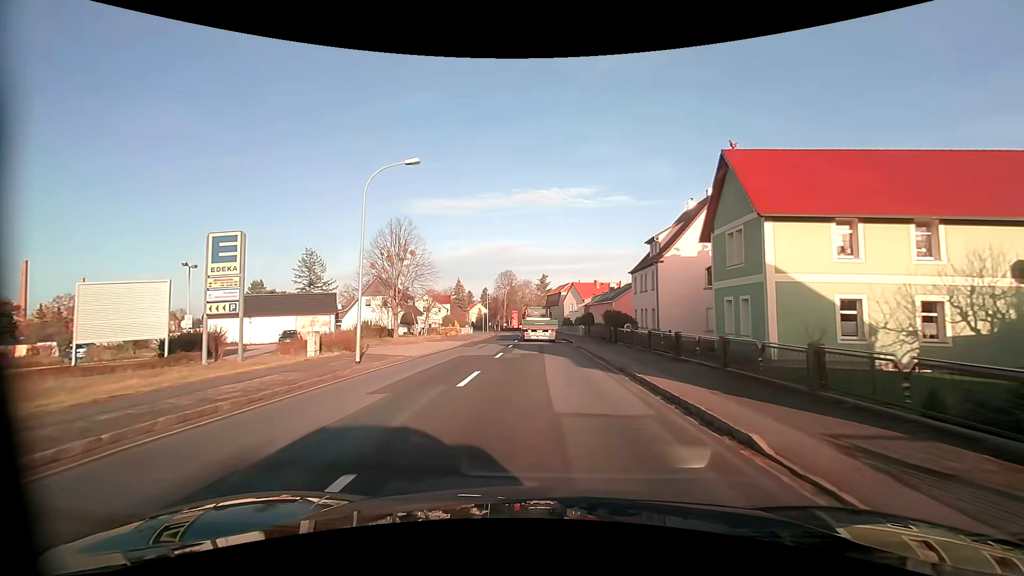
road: primary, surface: asphalt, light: Day
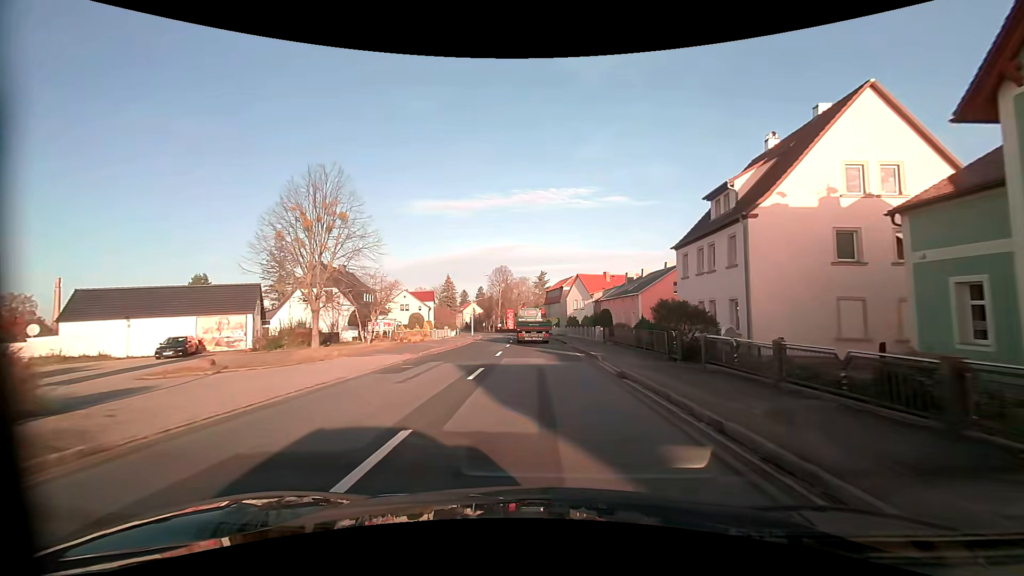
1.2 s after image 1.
(-0.1, +16.1) m; 0°
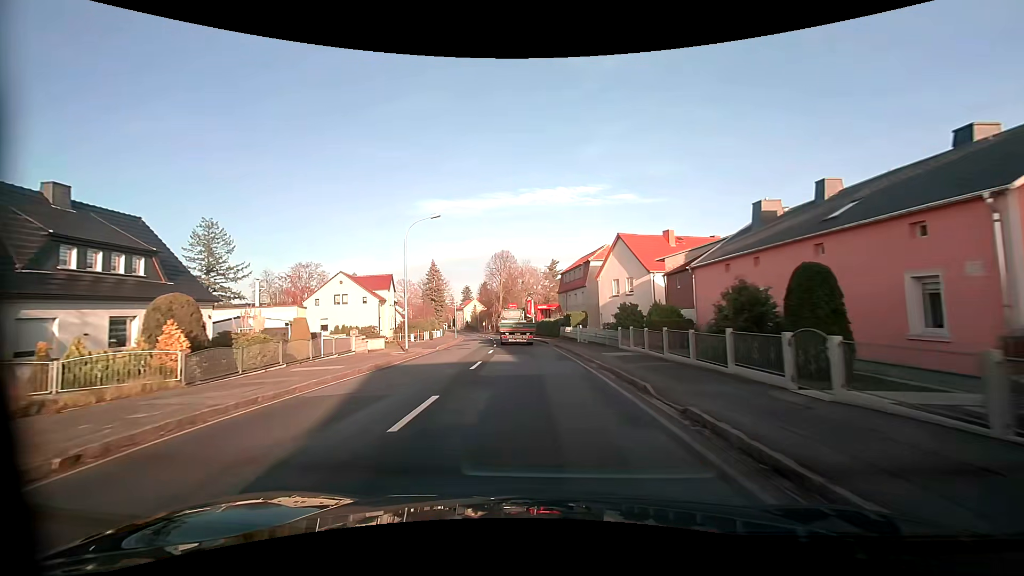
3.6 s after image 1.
(-0.1, +33.1) m; -1°
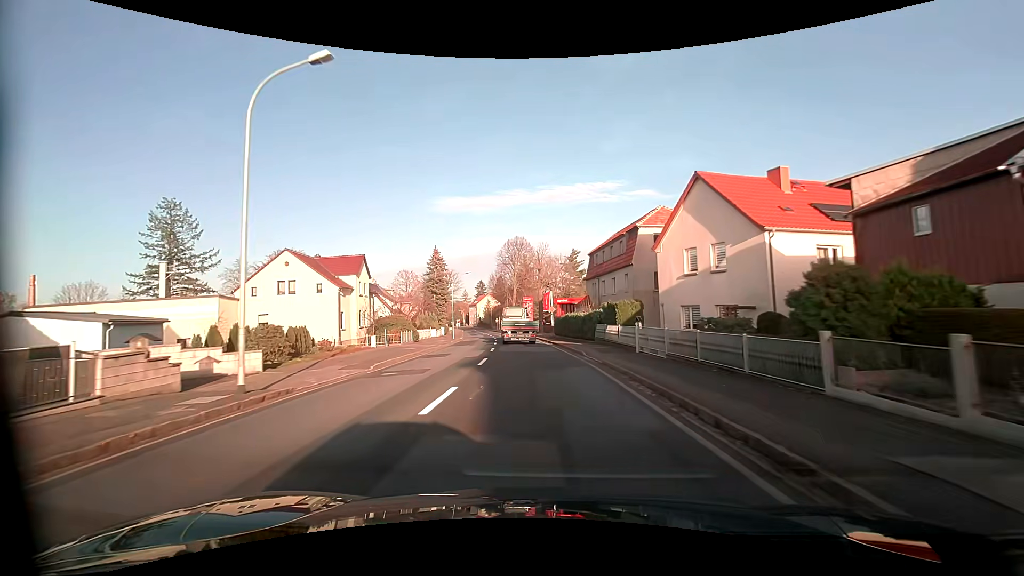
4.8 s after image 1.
(-0.2, +16.9) m; -2°
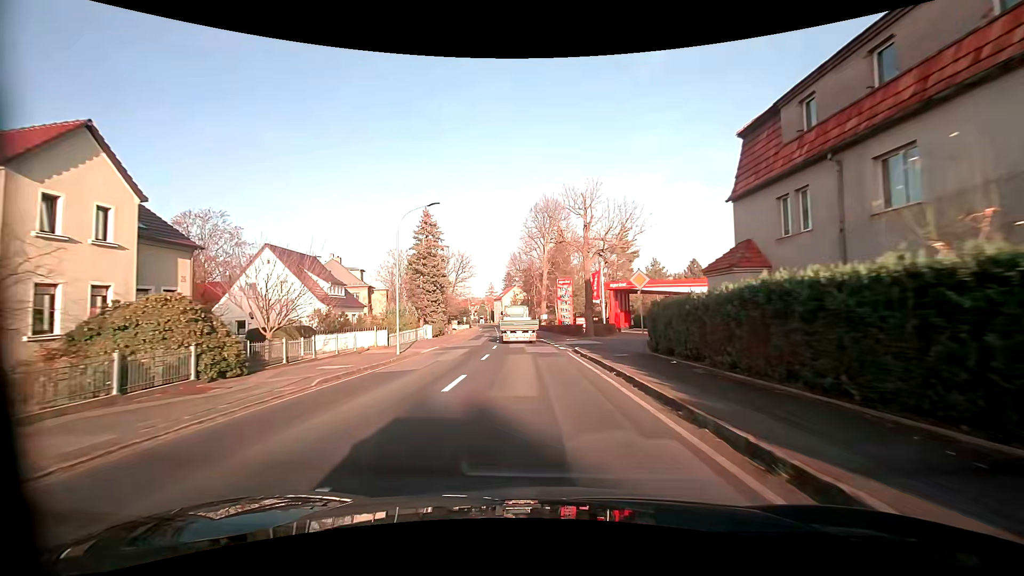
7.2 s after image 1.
(-1.0, +33.5) m; -4°
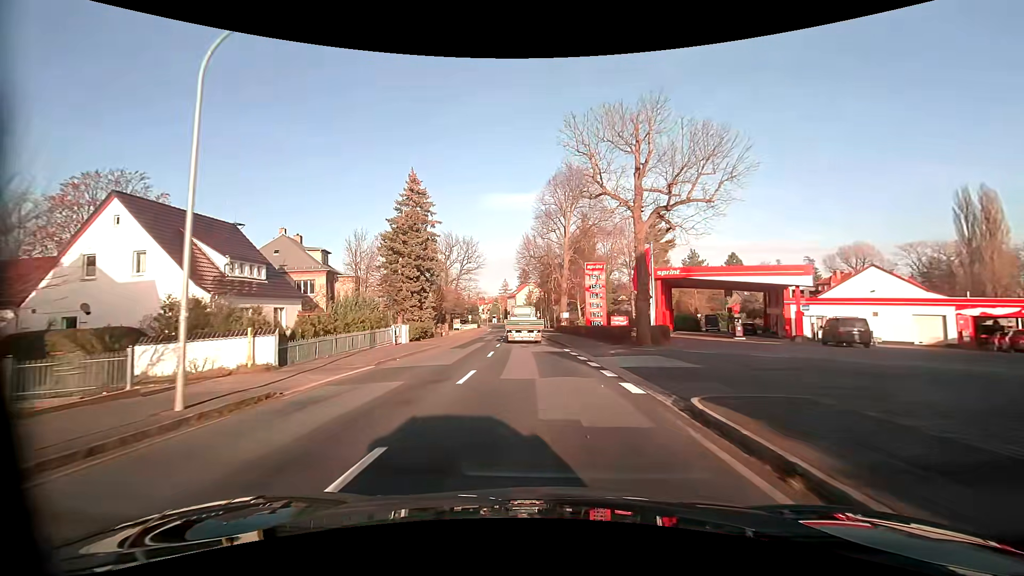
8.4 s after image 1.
(-0.1, +16.6) m; -1°
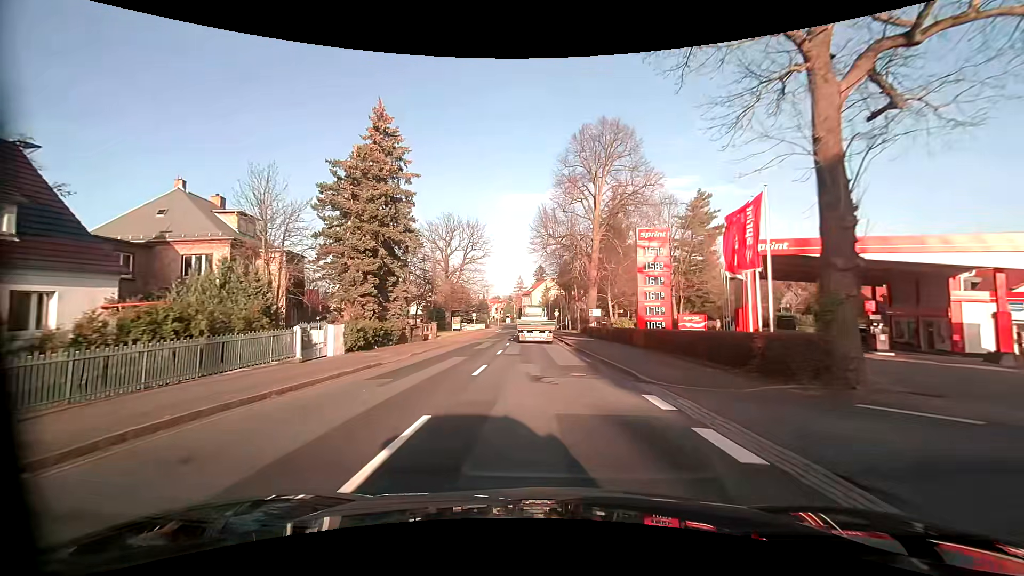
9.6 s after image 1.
(-0.3, +16.5) m; -2°
(0, +10) (0, +20) (0, +30) (0, +40) (0, +50) (-1, +60) (-1, +70) (-1, +80) (-1, +90) (-1, +100) m
